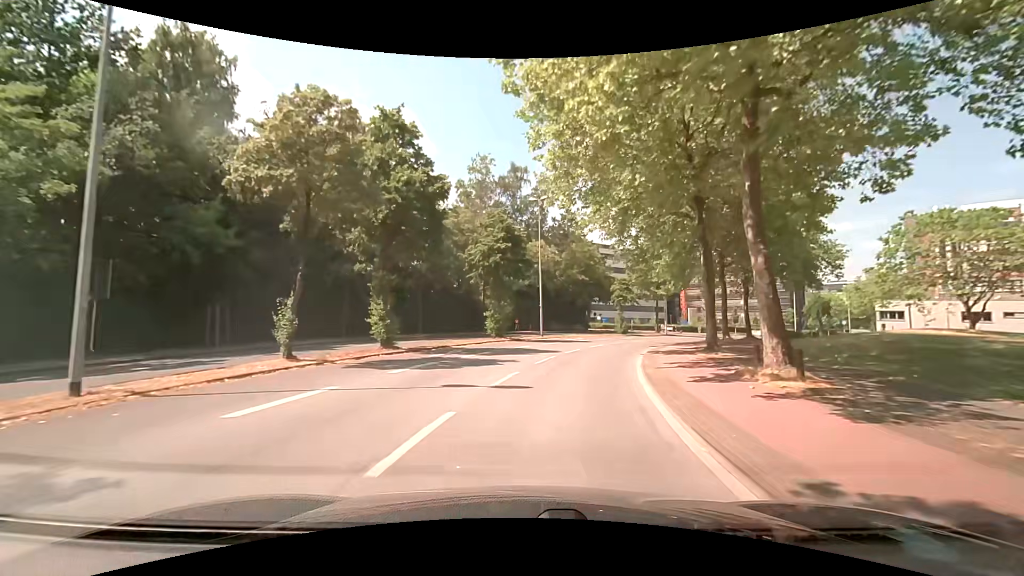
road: unclassified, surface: asphalt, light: Day
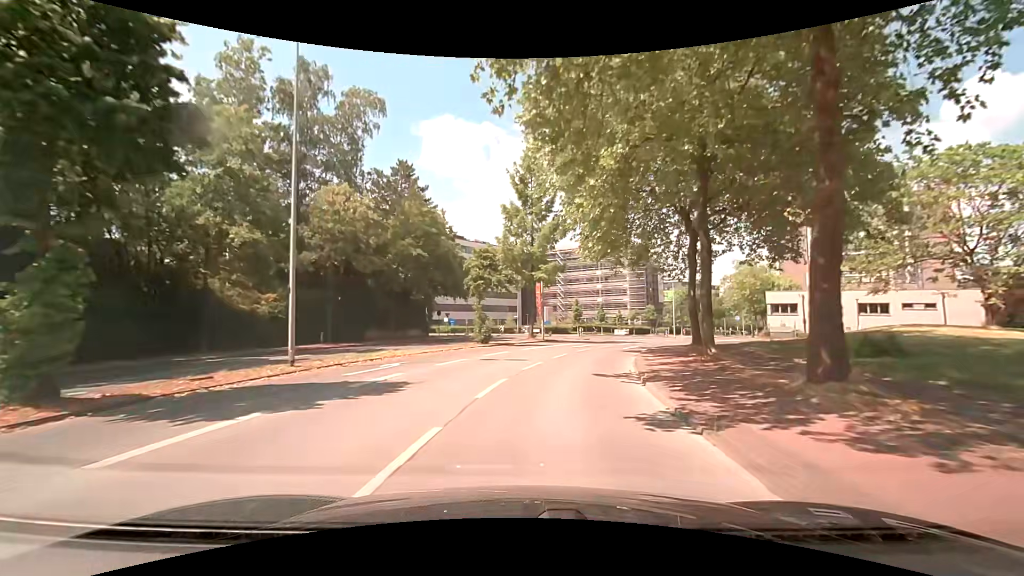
(+3.6, +24.7) m; +17°
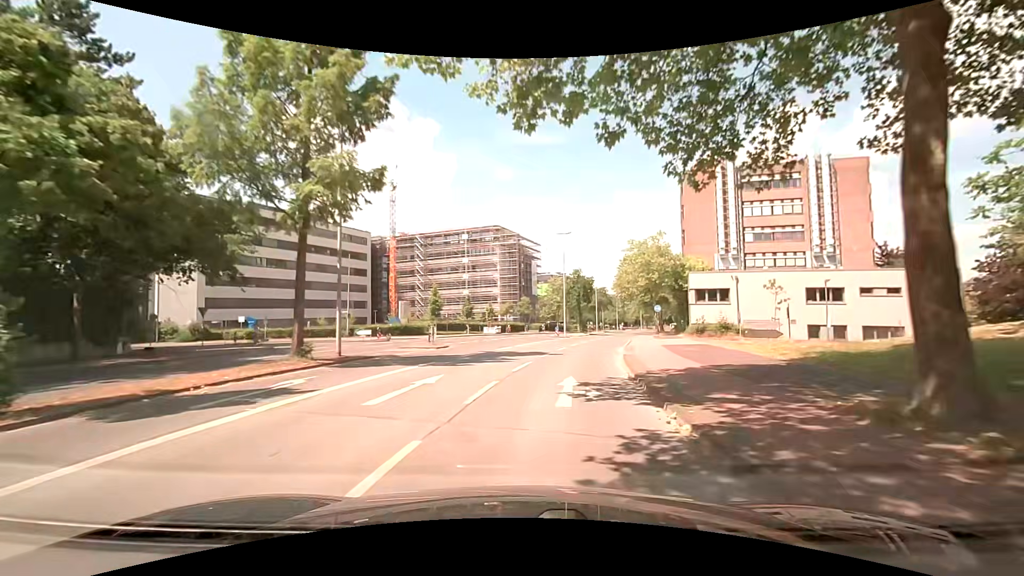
(+3.4, +24.4) m; +14°
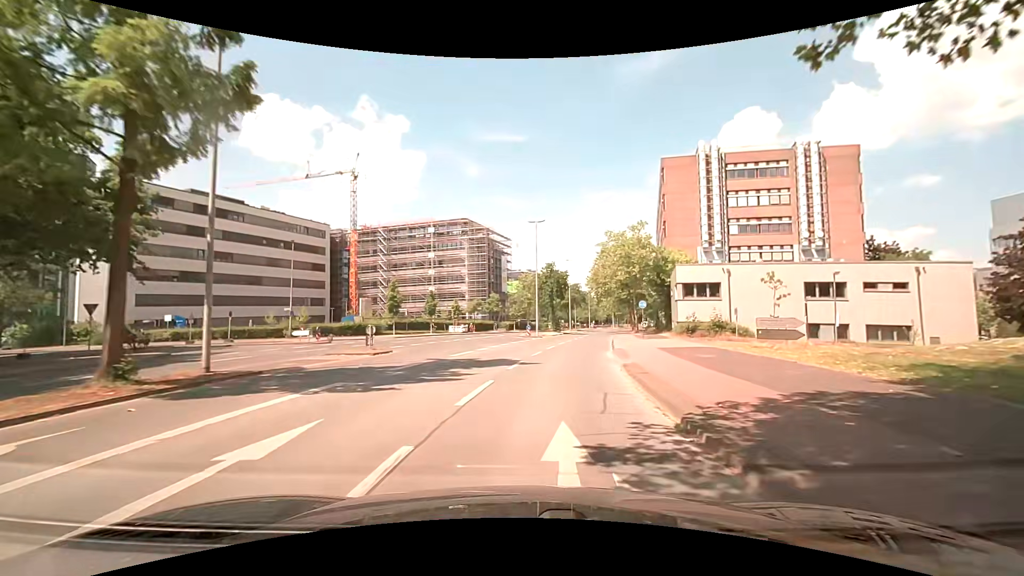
(+0.3, +6.2) m; +5°
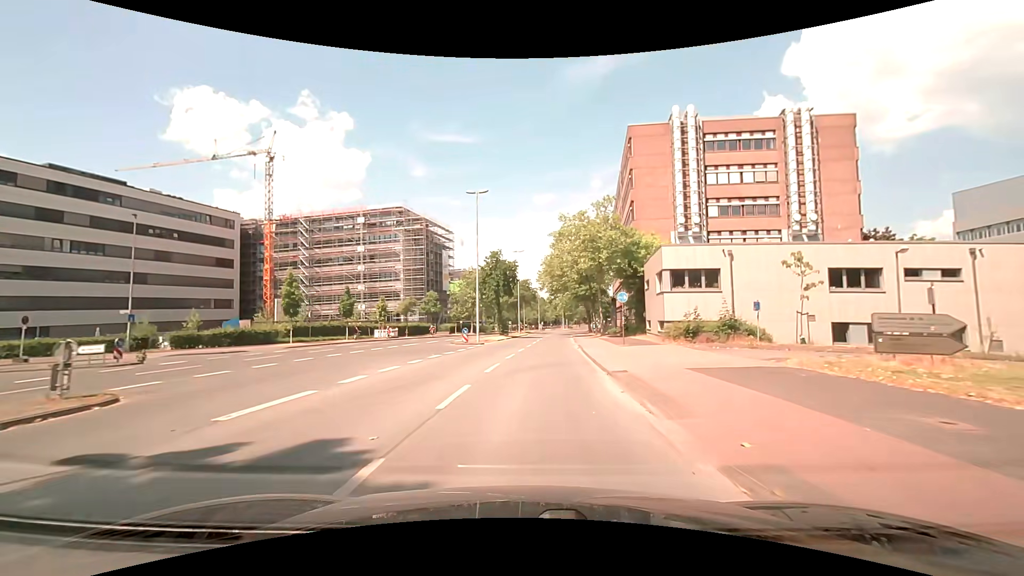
(+0.7, +12.5) m; +6°
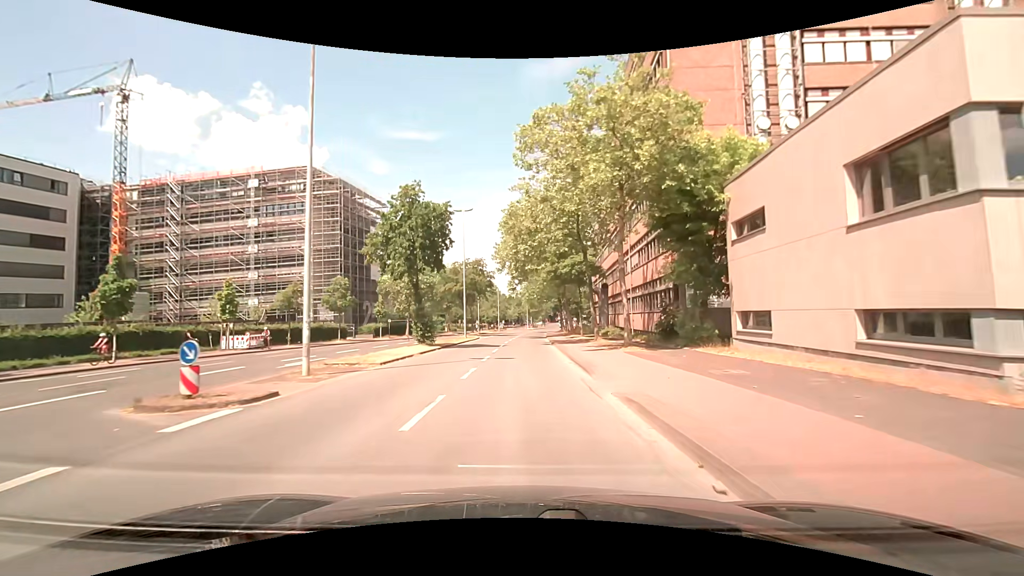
(+1.3, +26.1) m; +4°
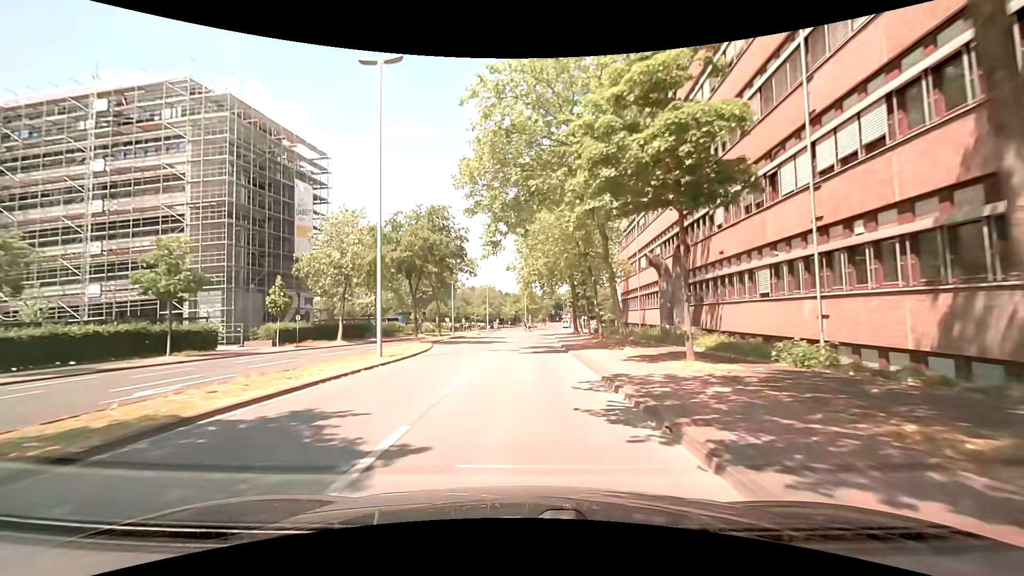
(+0.2, +27.6) m; 0°
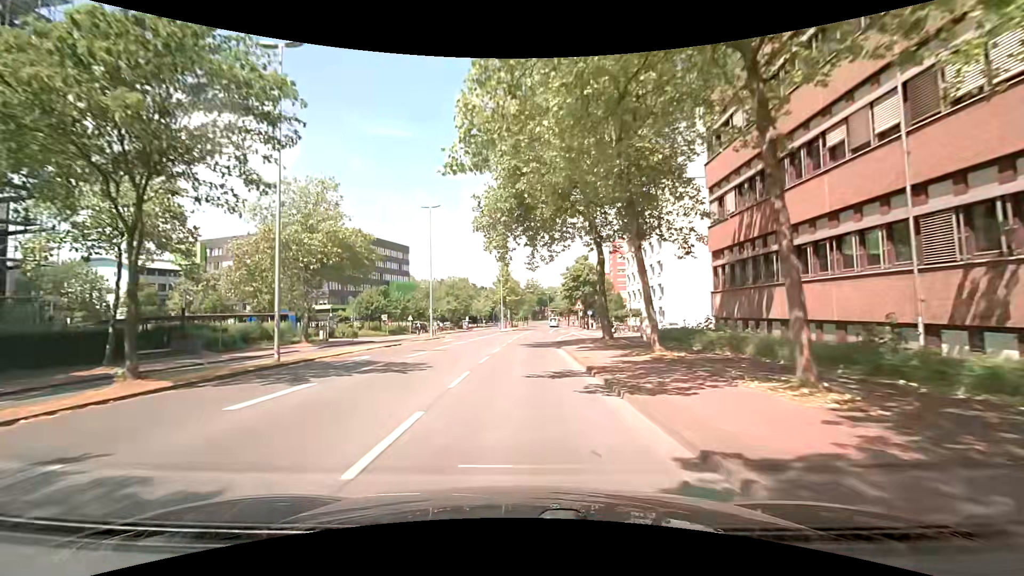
(+1.0, +35.8) m; +3°
(0, +10) (0, +20) (0, +30) (0, +40) (+1, +50) (+1, +60) (+2, +70) (+2, +80) (+3, +90) (+3, +100) m
